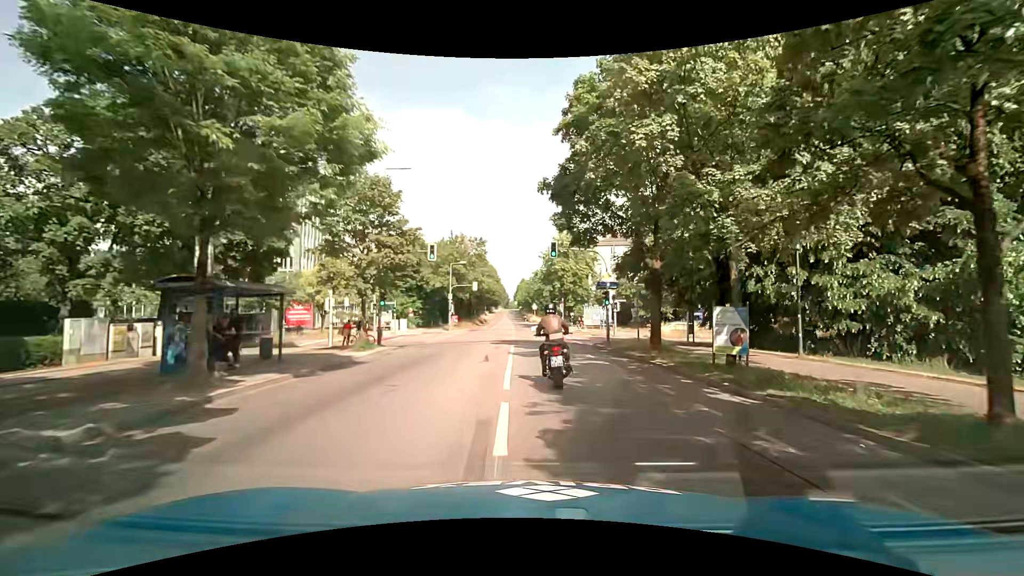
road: tertiary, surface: asphalt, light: Day
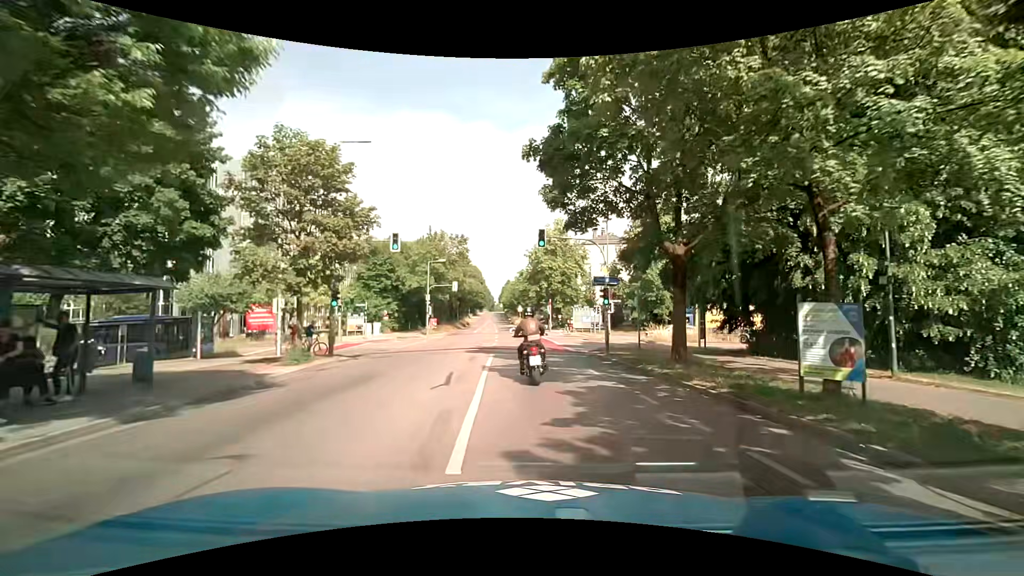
(0.0, +5.0) m; +1°
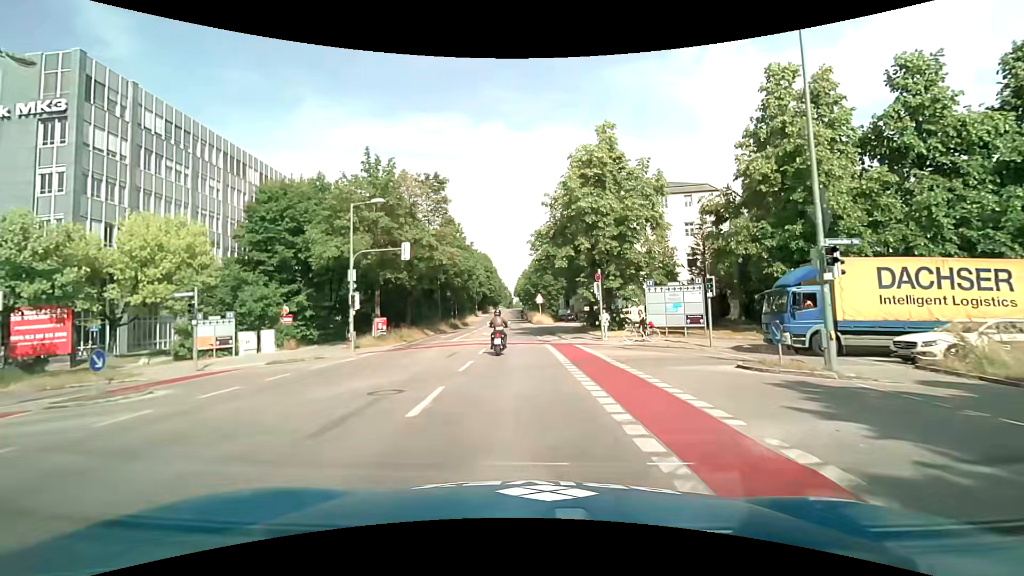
(-0.1, +29.7) m; -2°
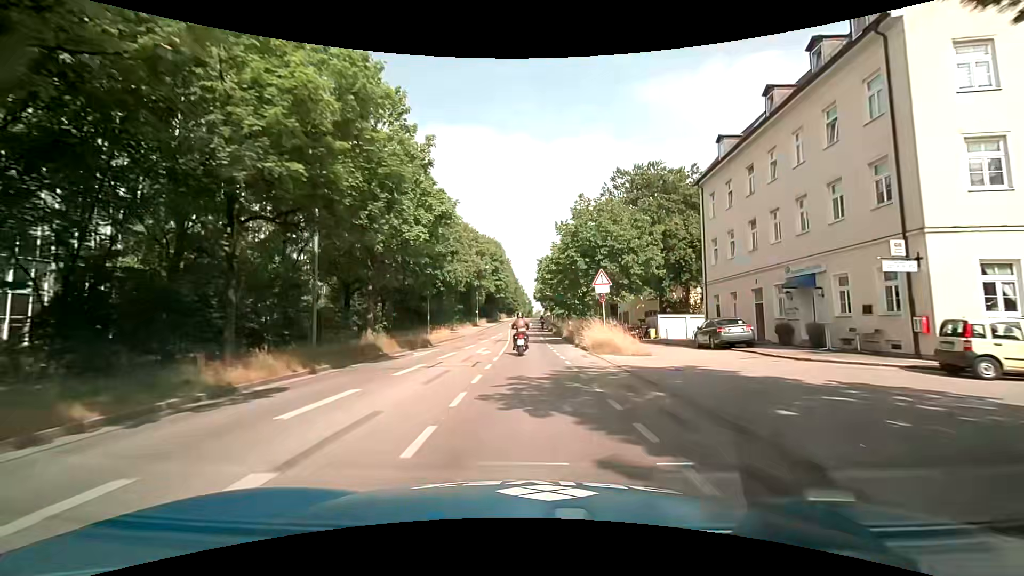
(-0.9, +38.1) m; -2°
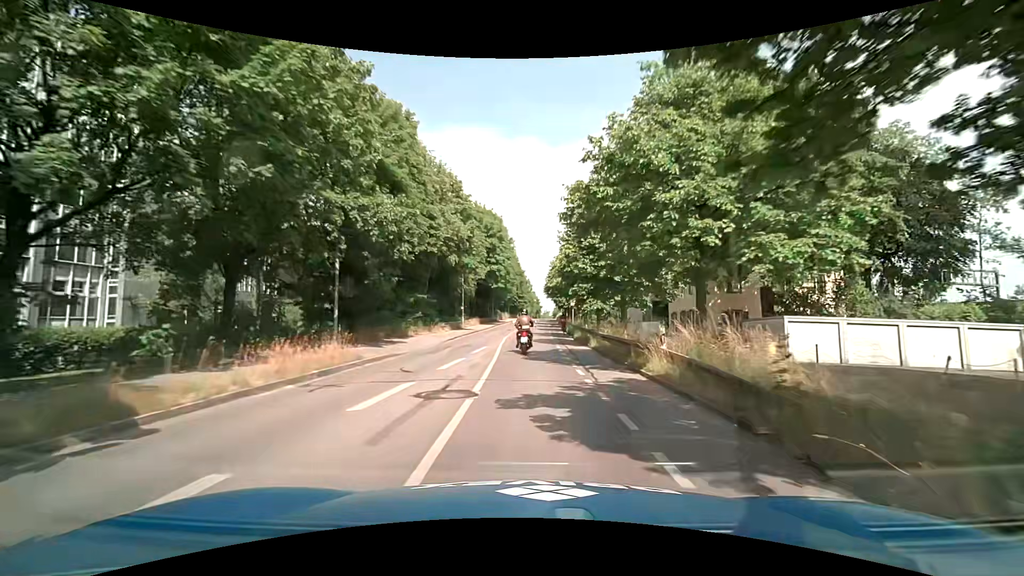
(-0.2, +23.5) m; -1°
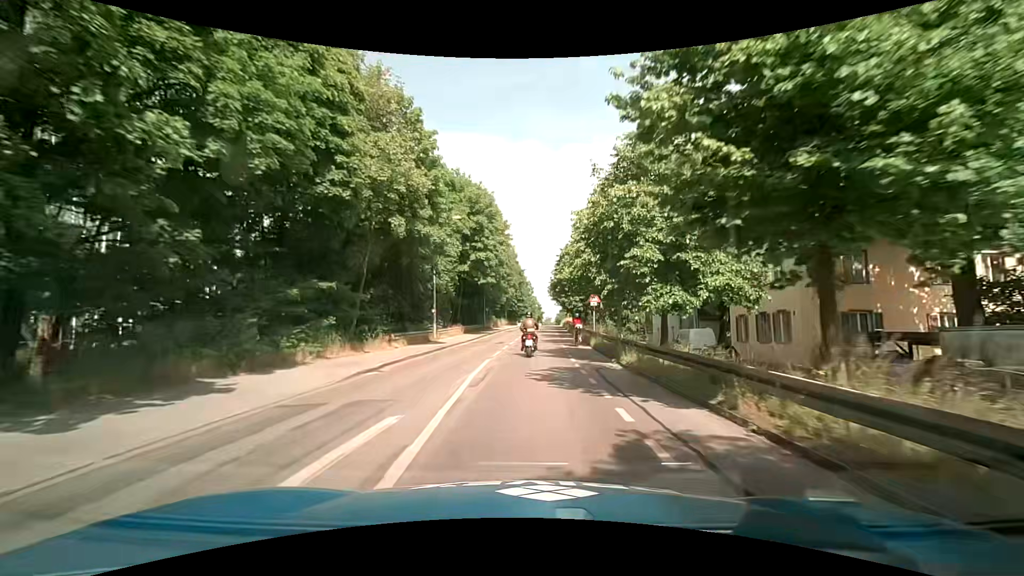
(0.0, +15.5) m; +1°
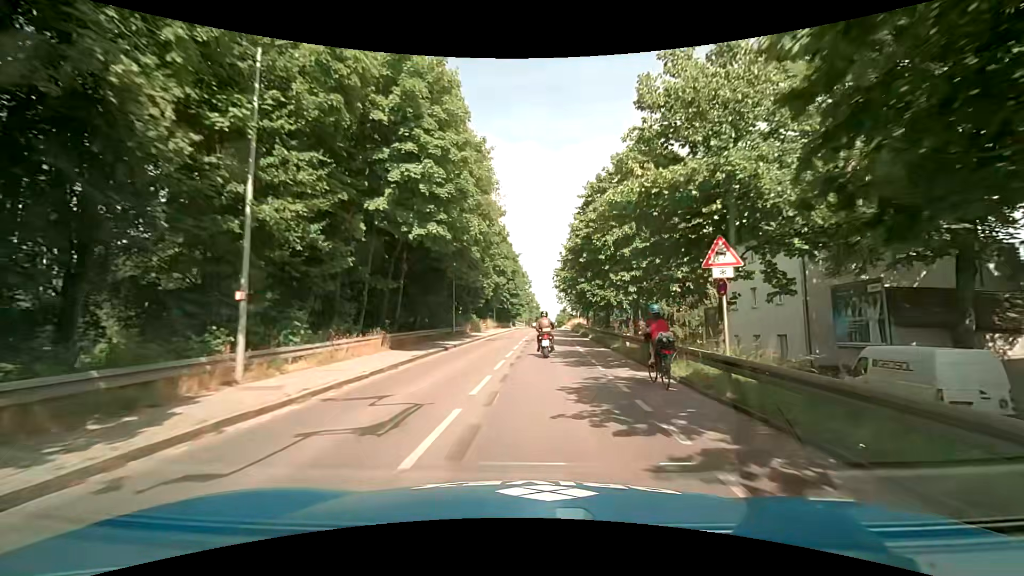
(-0.2, +23.2) m; 0°
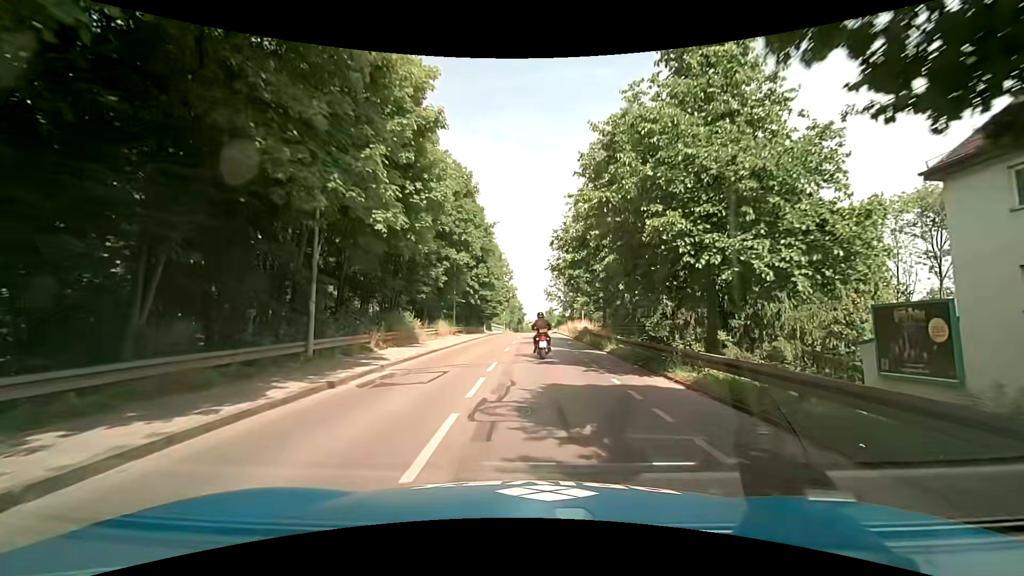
(+0.1, +22.9) m; +1°
(0, +10) (+1, +20) (+1, +30) (+1, +40) (+1, +50) (+2, +60) (+2, +70) (+2, +80) (+2, +90) (+3, +100) m
